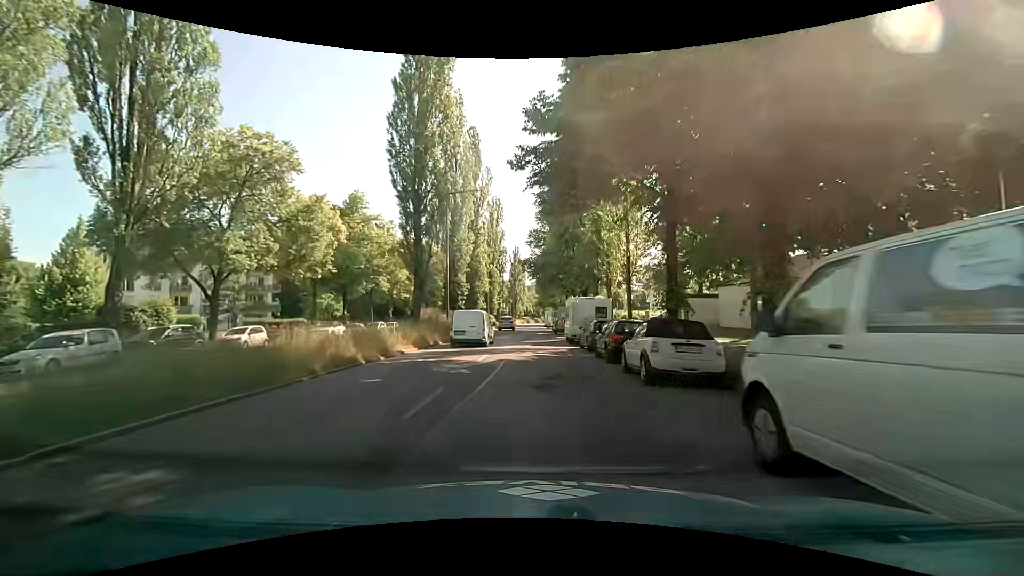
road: secondary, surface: asphalt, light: Day
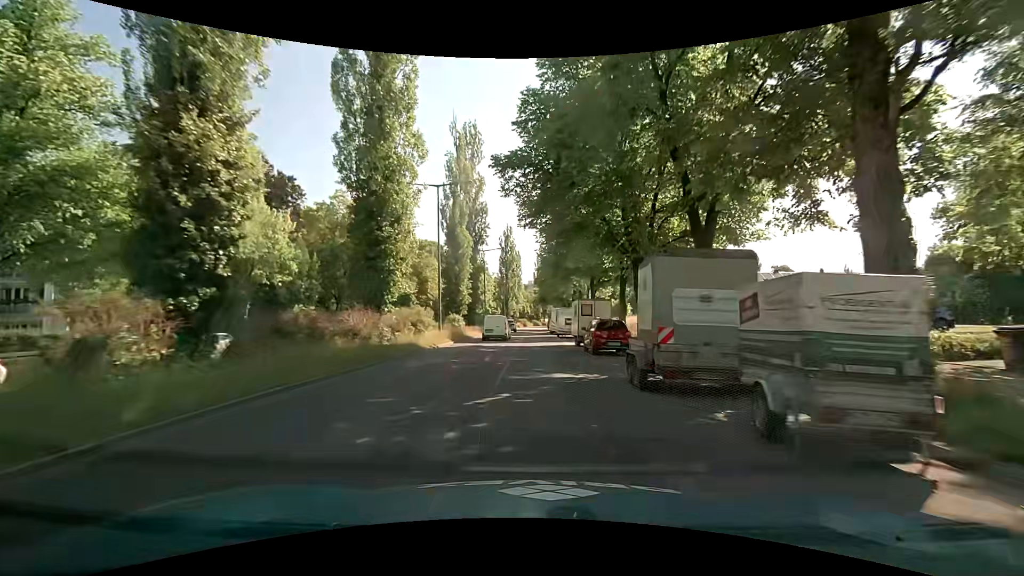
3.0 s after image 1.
(-0.5, +34.9) m; -2°
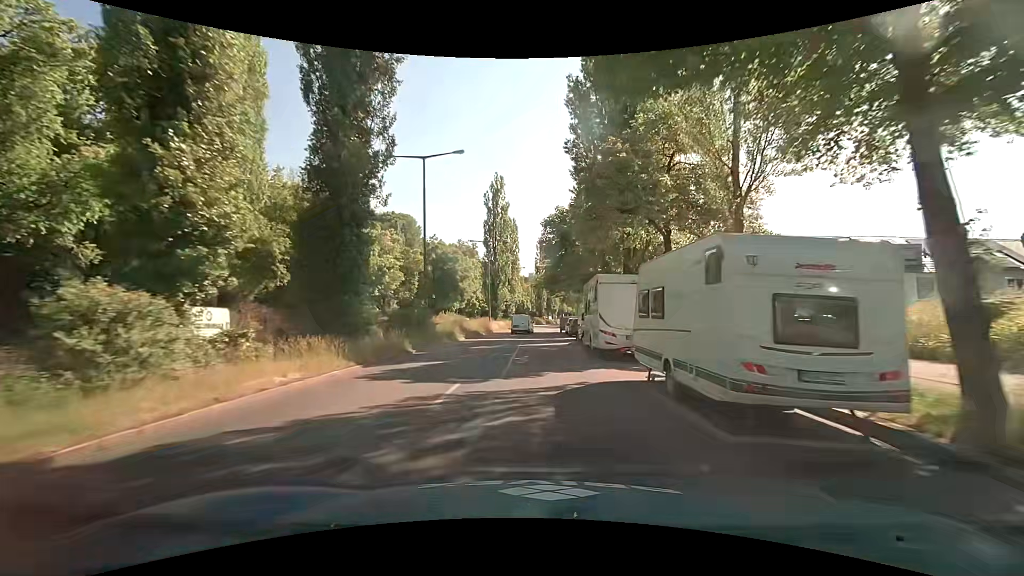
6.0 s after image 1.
(+1.2, +36.5) m; +2°
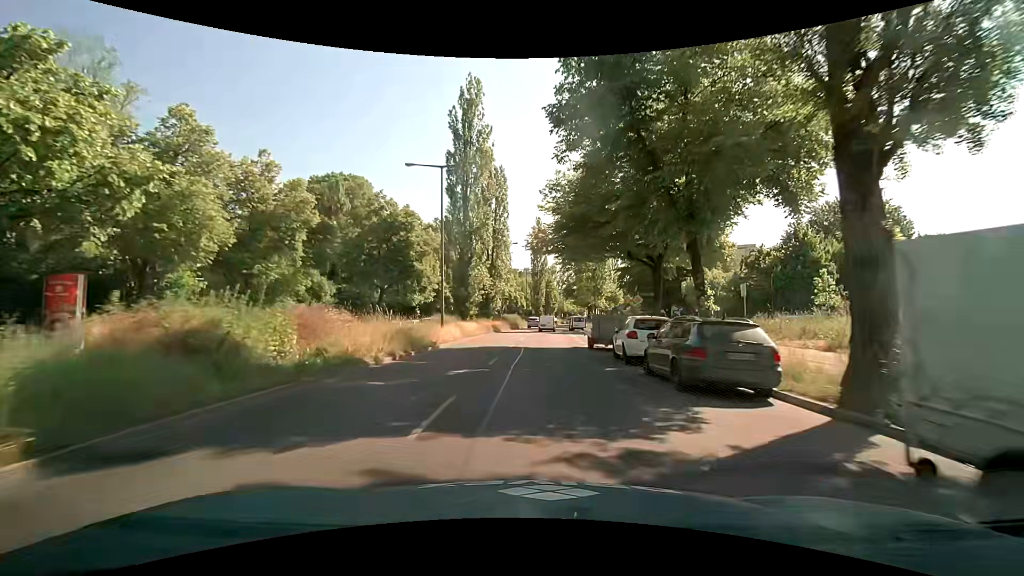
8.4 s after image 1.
(+0.1, +29.3) m; 0°
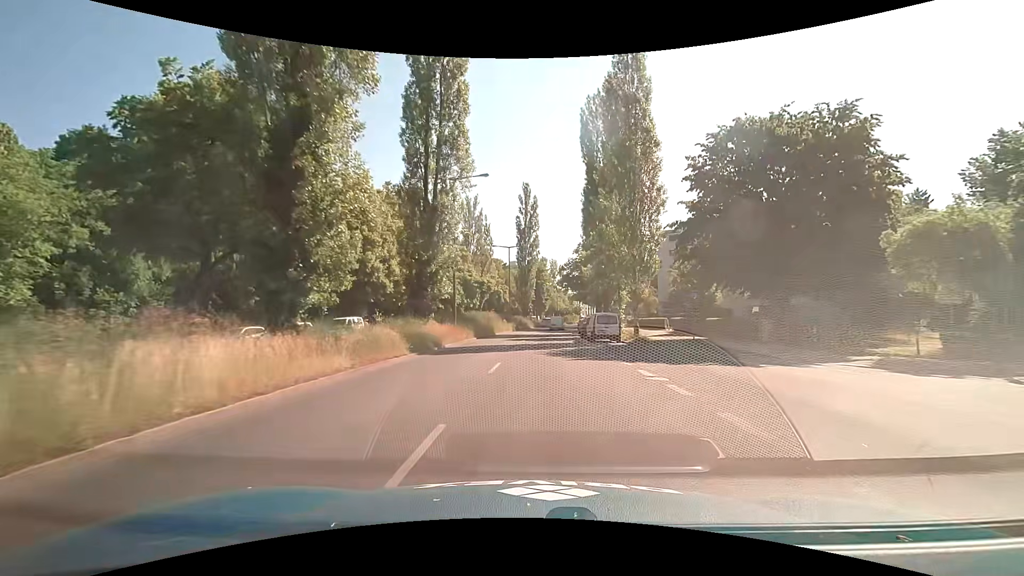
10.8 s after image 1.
(+0.4, +29.2) m; +2°
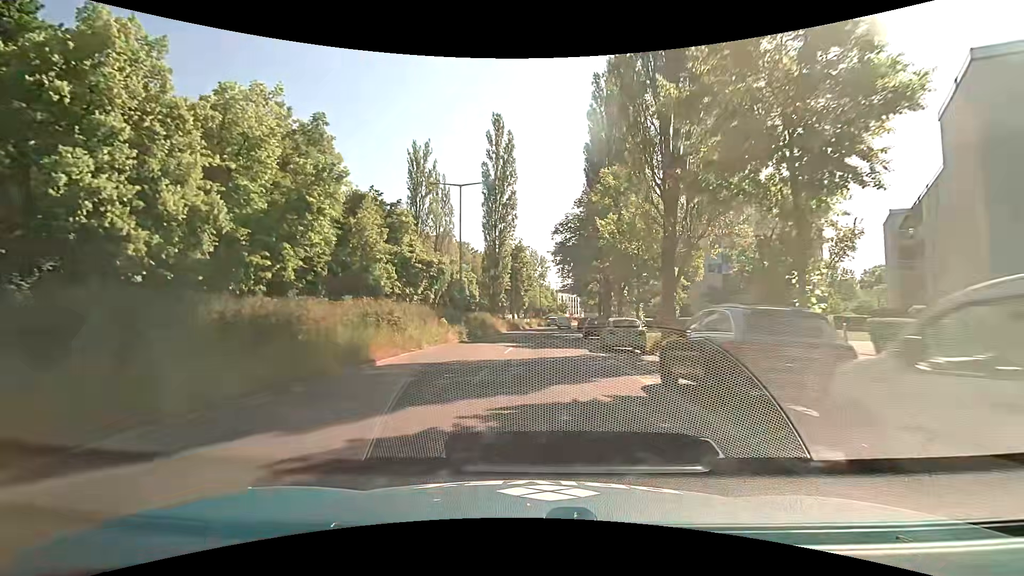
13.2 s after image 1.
(+0.5, +29.2) m; +2°
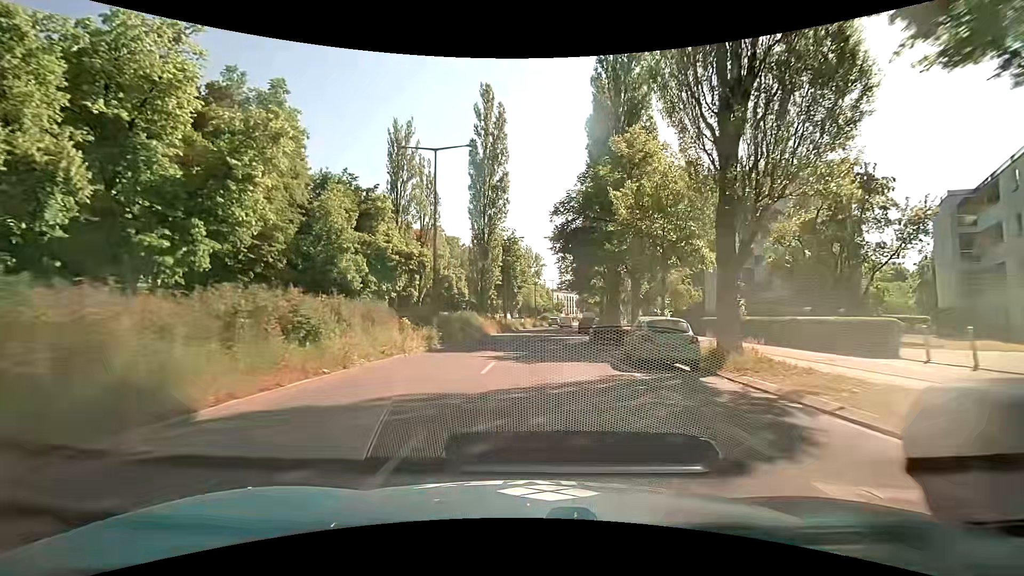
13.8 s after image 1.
(0.0, +7.3) m; 0°
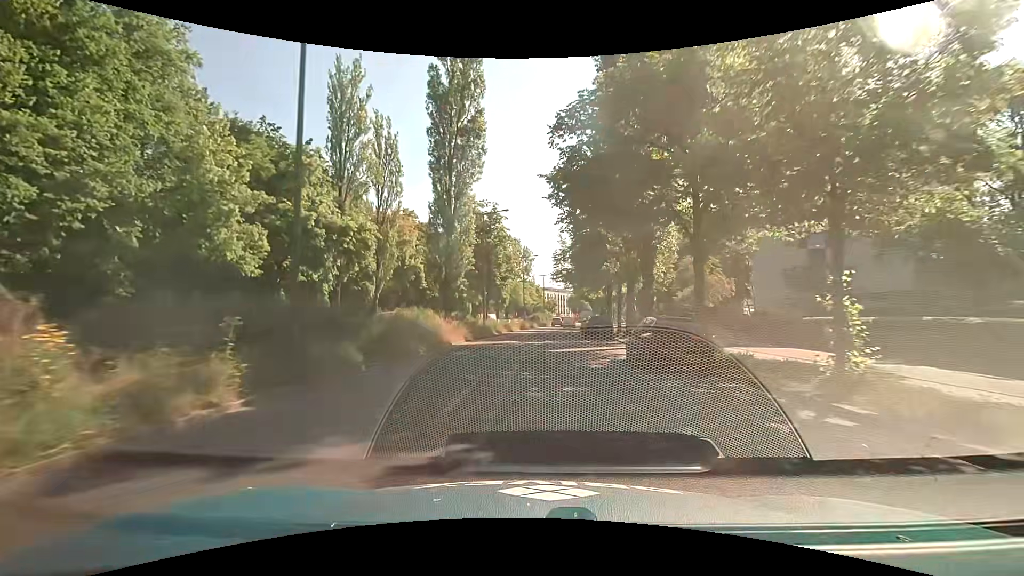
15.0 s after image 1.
(+0.2, +14.7) m; +1°
(0, +10) (0, +20) (+1, +30) (+2, +40) (+2, +50) (+3, +60) (+4, +70) (+6, +80) (+7, +90) (+8, +100) m
